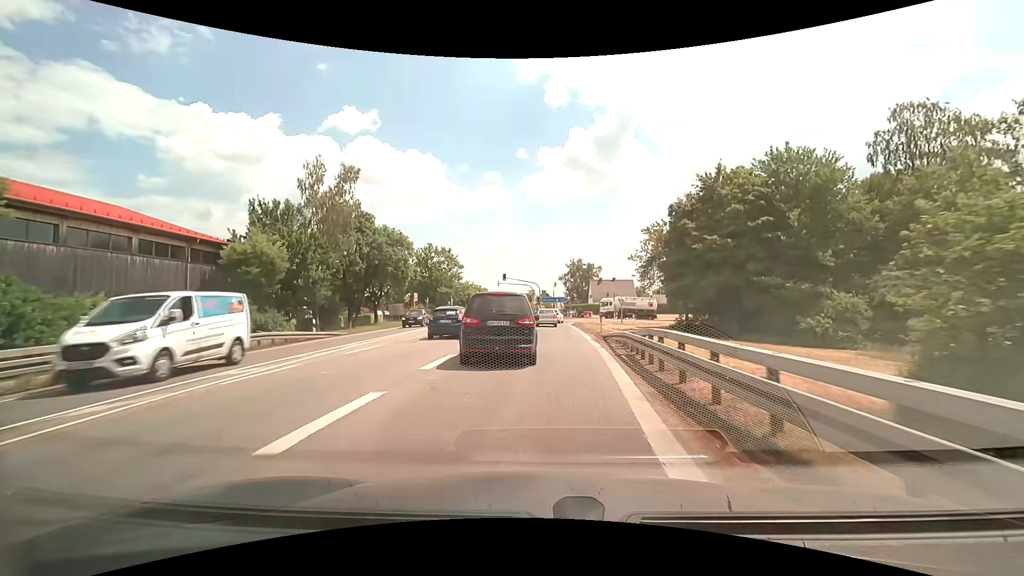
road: secondary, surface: asphalt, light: Day
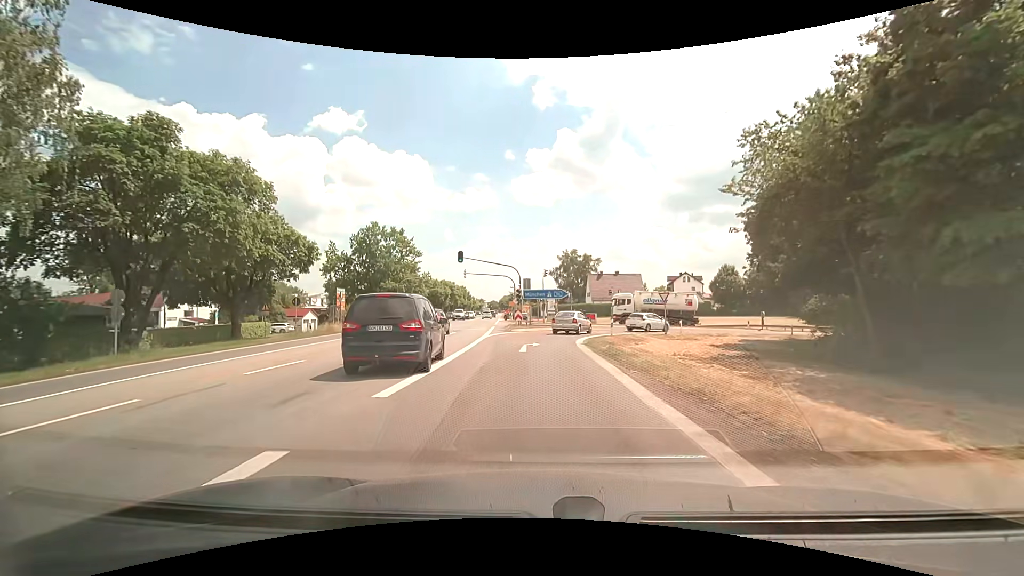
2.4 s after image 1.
(+0.8, +28.0) m; +1°
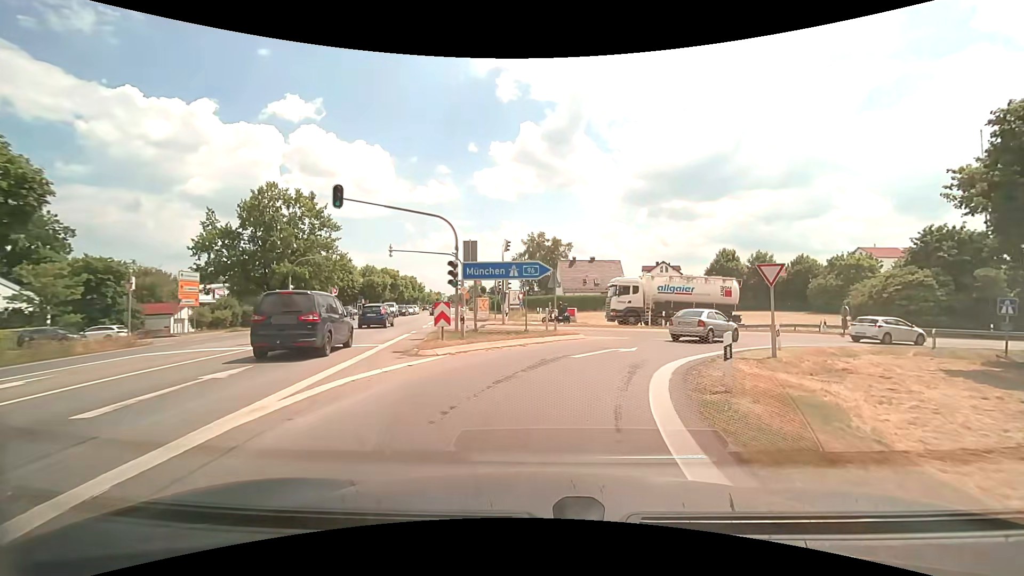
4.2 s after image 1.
(+0.2, +19.9) m; +4°
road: motorway_link
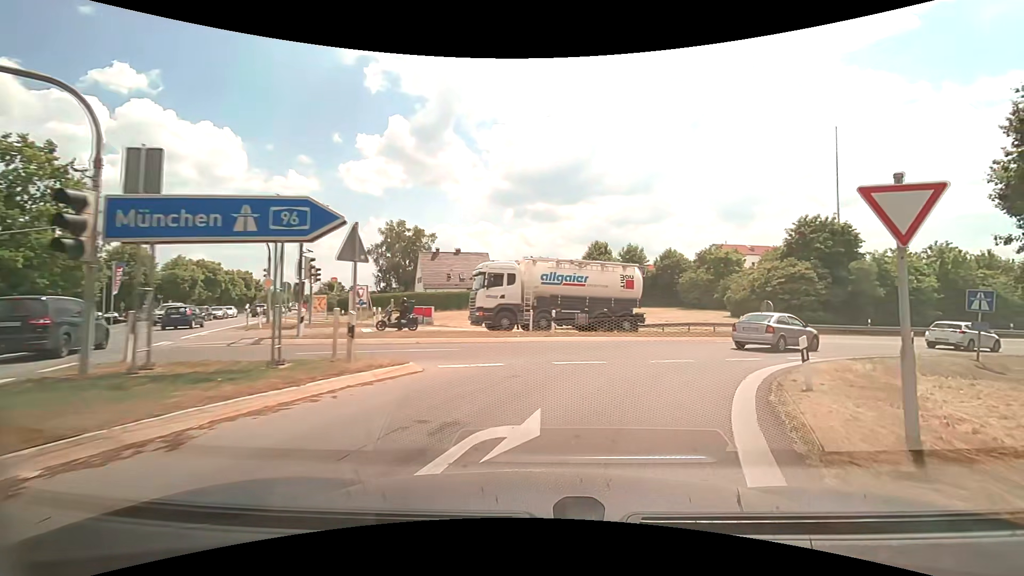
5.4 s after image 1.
(+1.2, +11.3) m; +14°
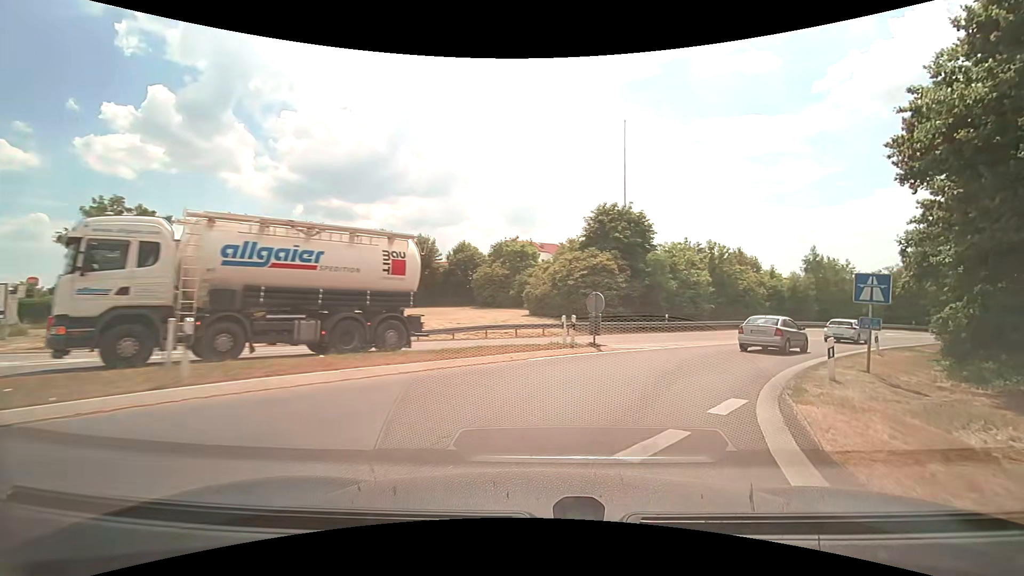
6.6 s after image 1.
(+2.2, +11.0) m; +23°
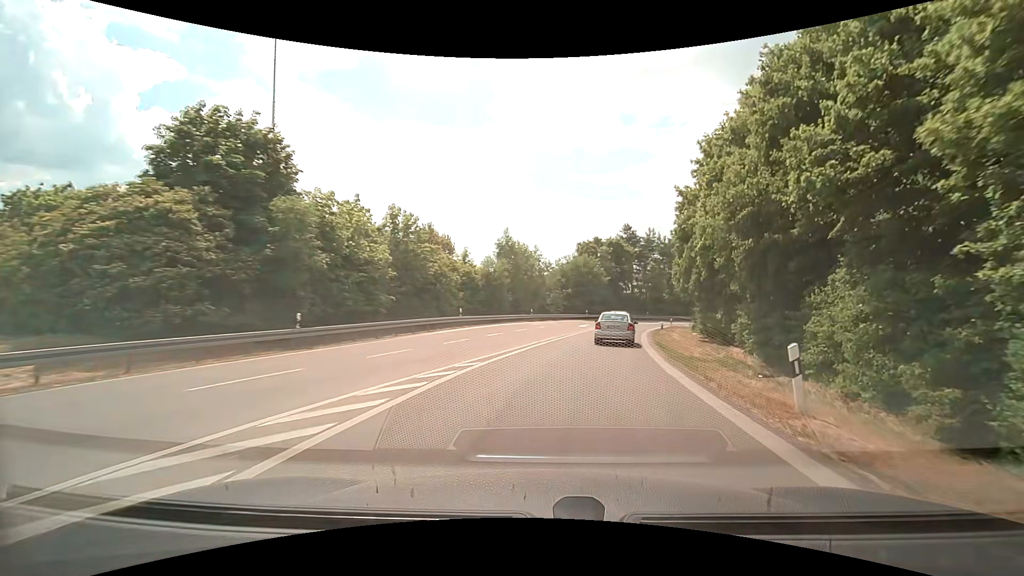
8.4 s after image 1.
(+6.0, +18.5) m; +34°
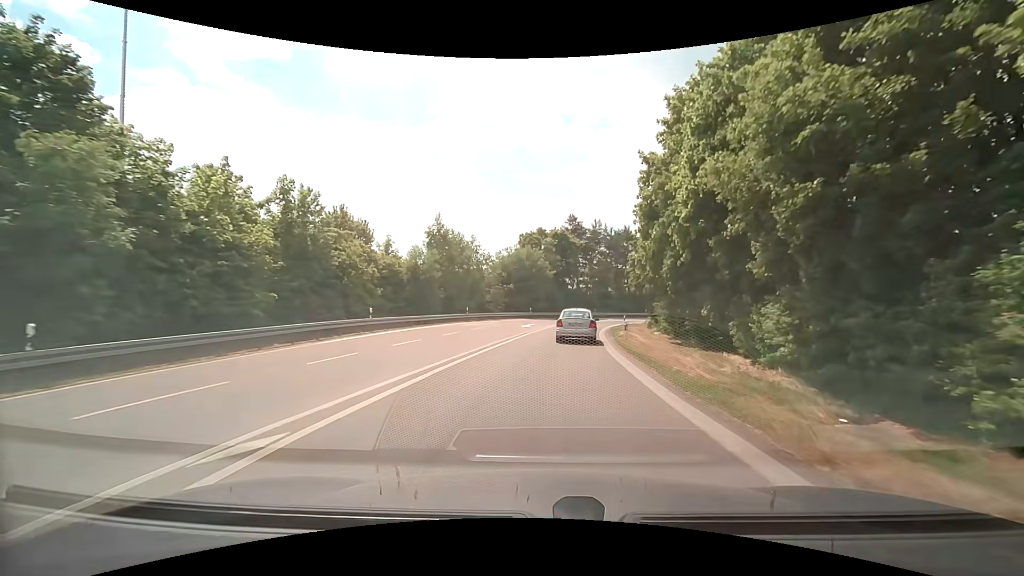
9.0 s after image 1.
(+0.5, +7.5) m; +7°
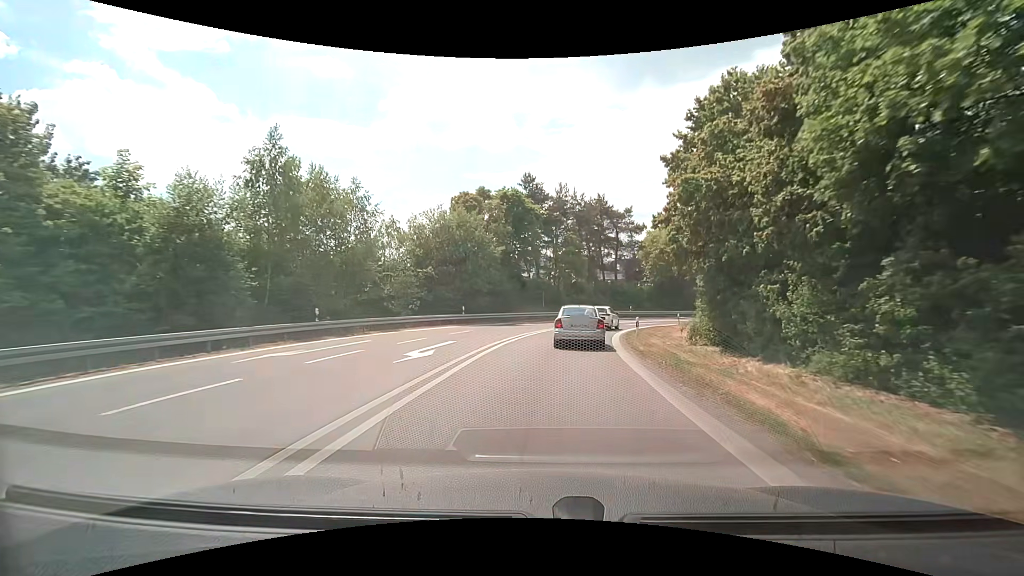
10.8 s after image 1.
(+0.9, +23.8) m; +5°
(0, +10) (+1, +20) (+3, +30) (+6, +39) (+11, +48) (+18, +55) (+25, +62) (+34, +67) (+43, +70) (+53, +72) m
